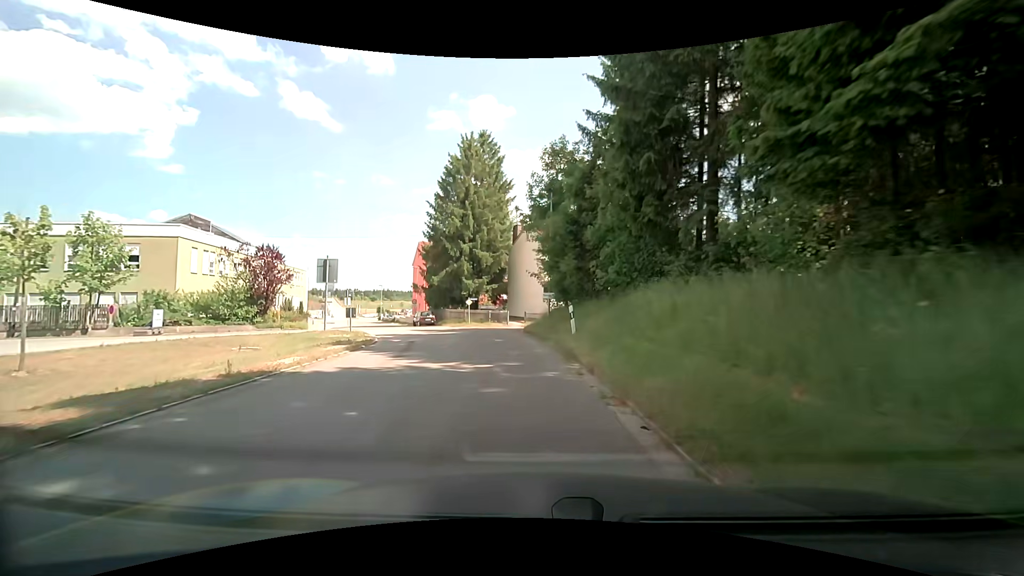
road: unclassified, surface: asphalt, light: Day
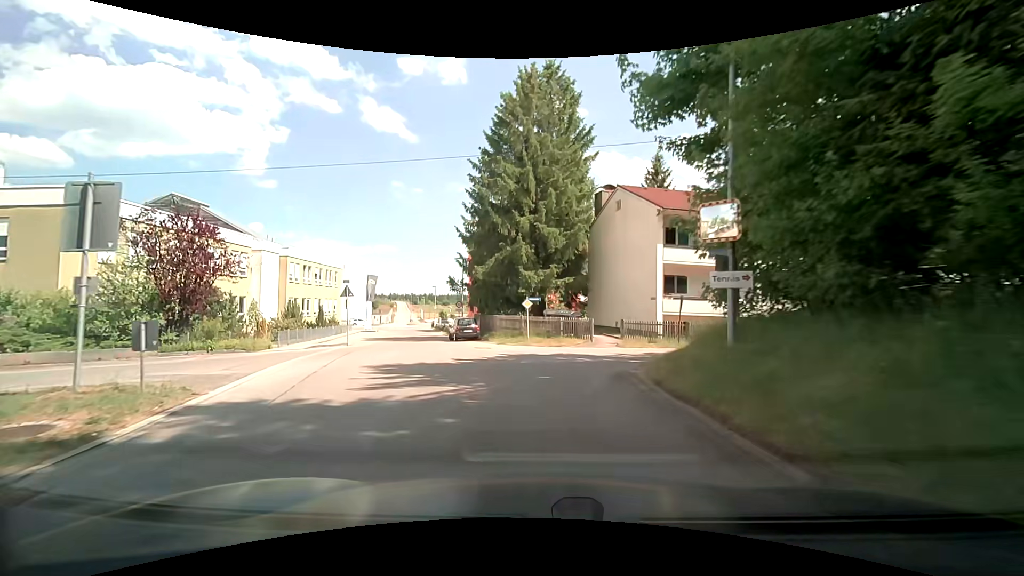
(-1.3, +17.1) m; -9°
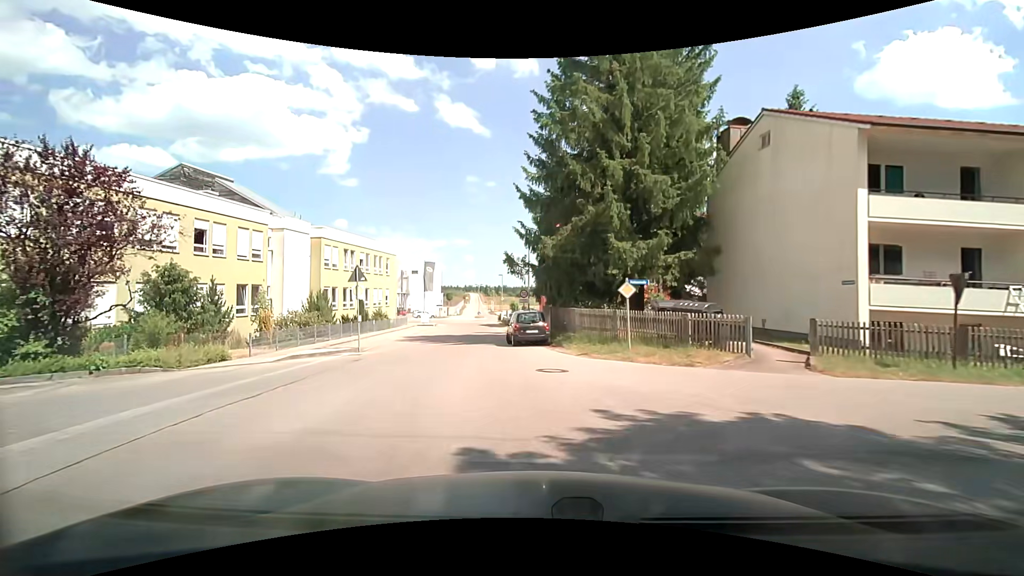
(-0.7, +10.6) m; -8°
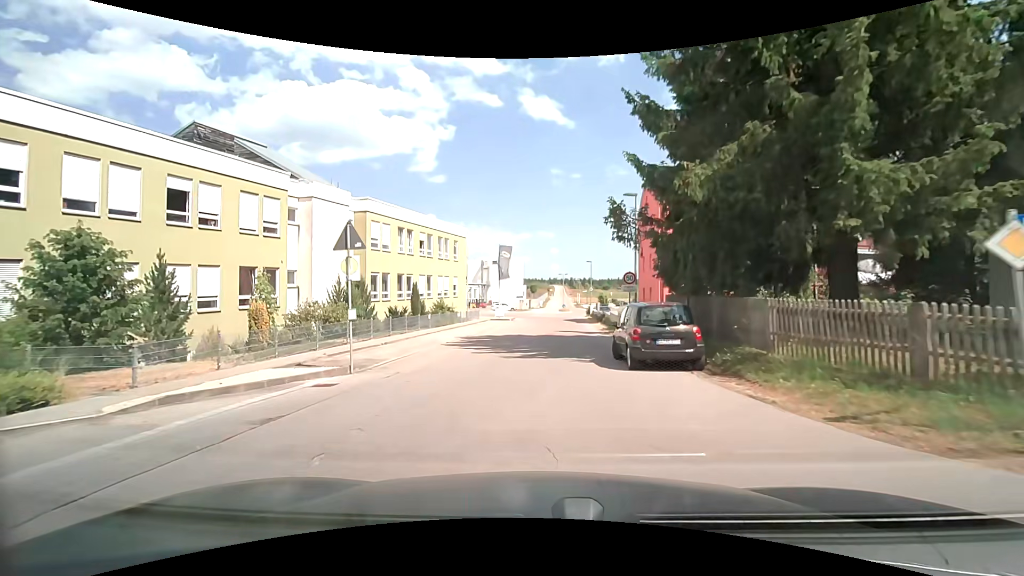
(-0.9, +10.1) m; -10°
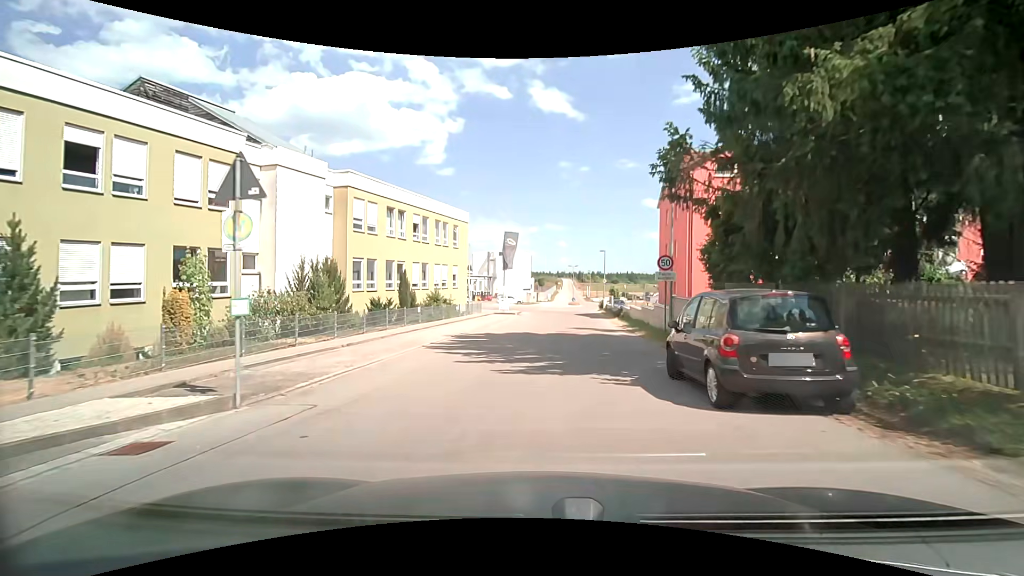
(-0.1, +5.0) m; -2°
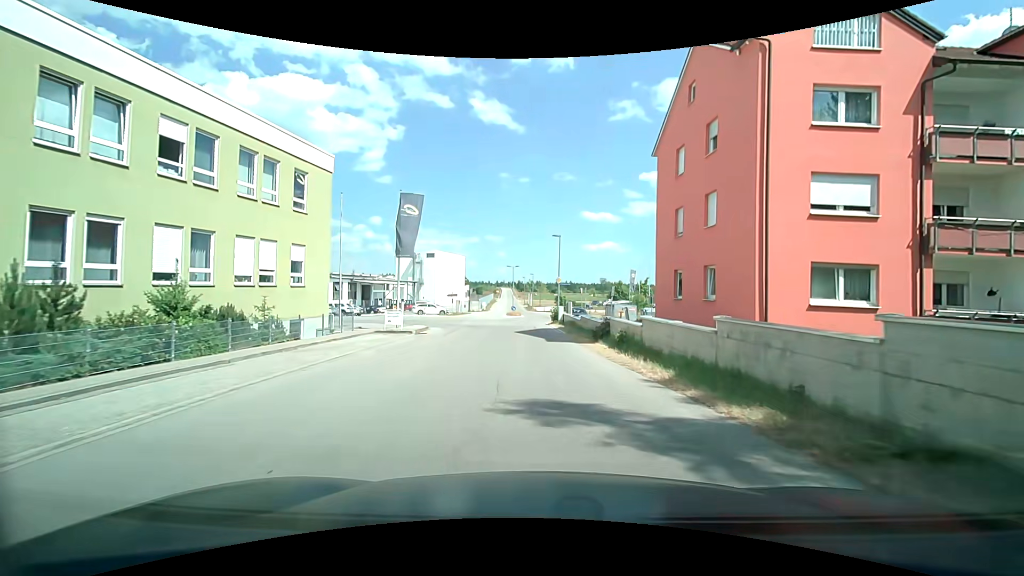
(+1.5, +19.7) m; +9°
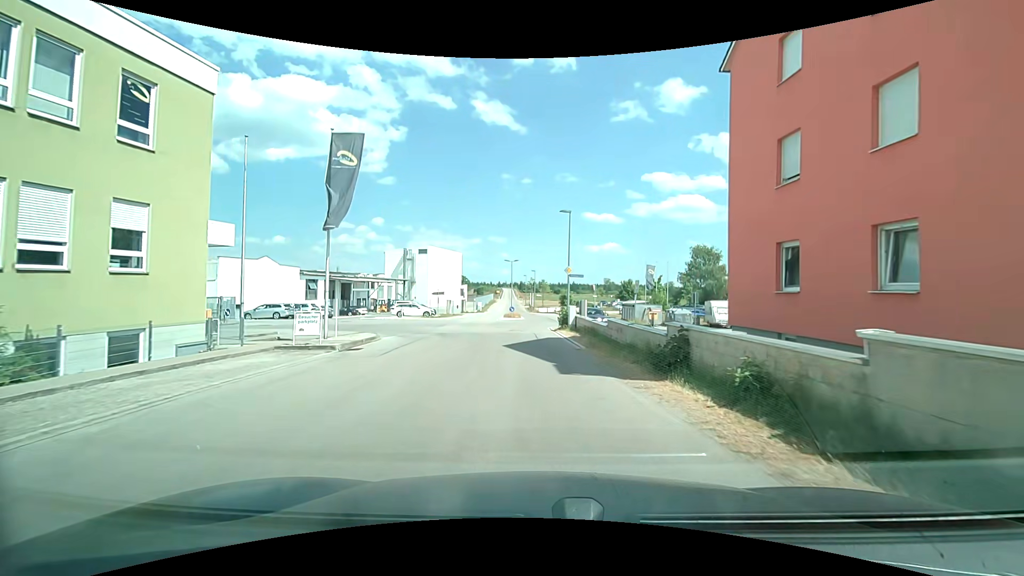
(-0.1, +10.3) m; -1°
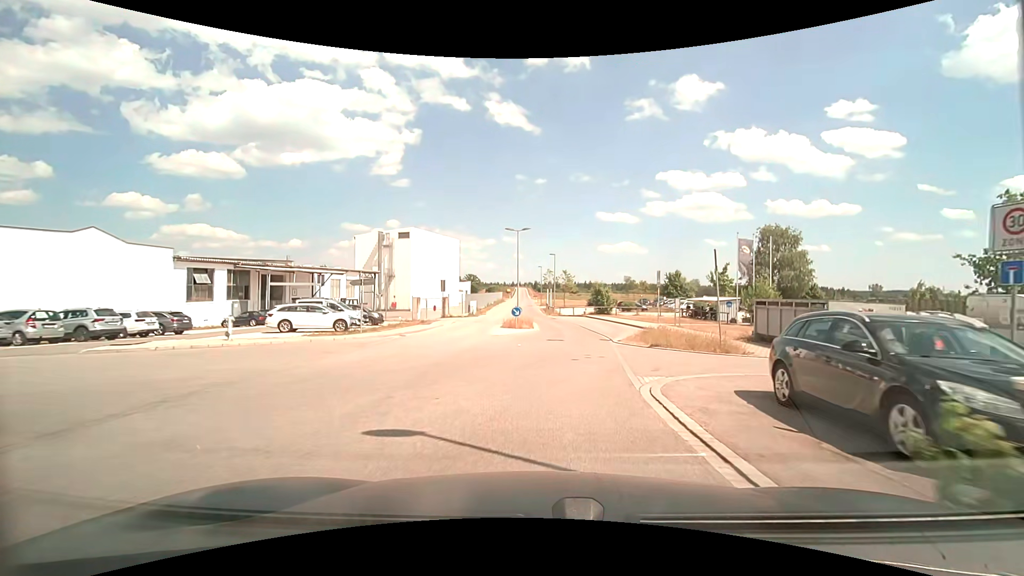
(-0.5, +27.2) m; -1°
(0, +10) (+1, +20) (+1, +30) (+1, +40) (+1, +50) (-1, +60) (-2, +70) (-2, +80) (-3, +90) (-3, +100) m
